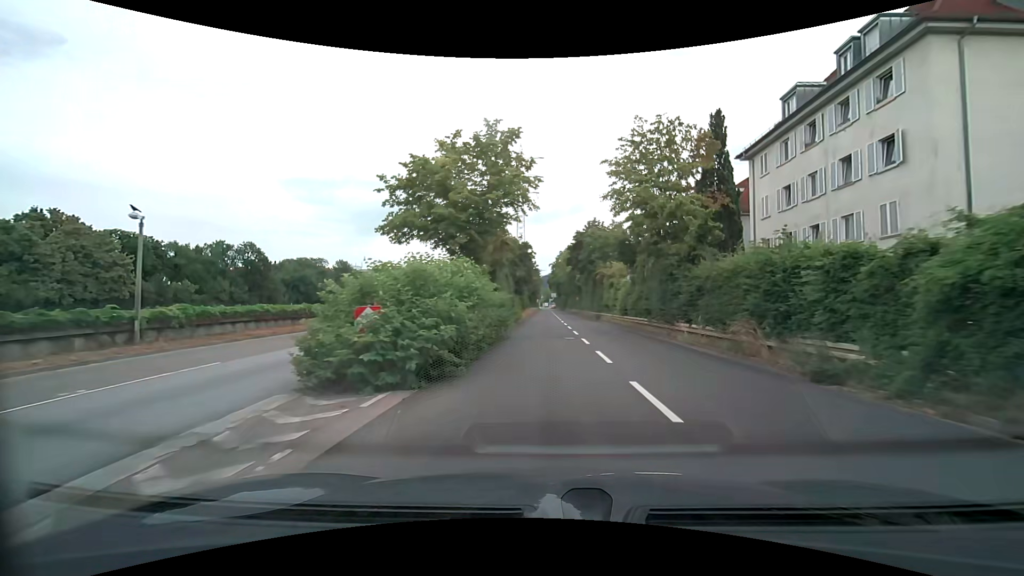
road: trunk_link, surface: asphalt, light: Day
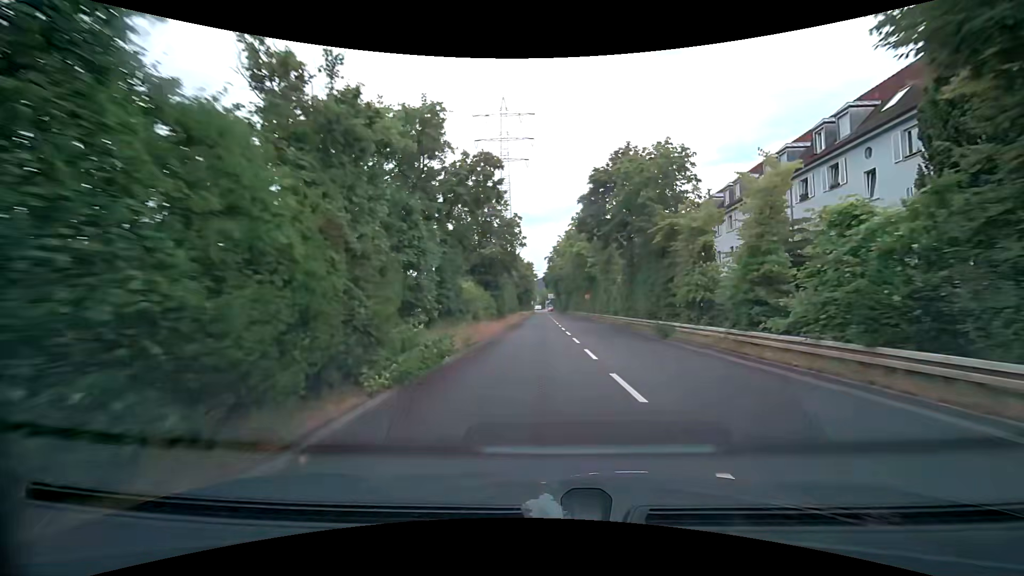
(+0.1, +28.9) m; +1°
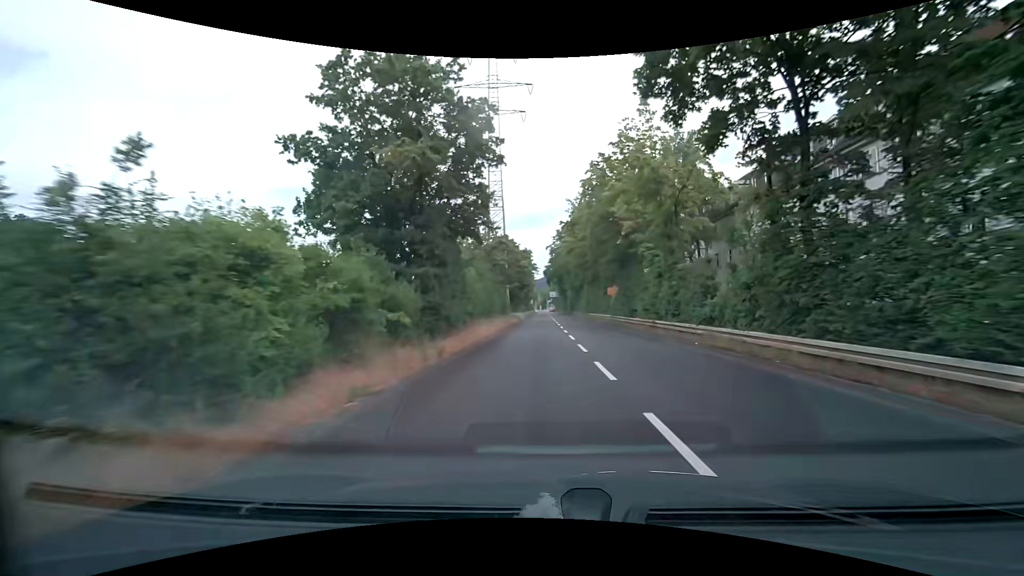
(-0.2, +21.9) m; 0°
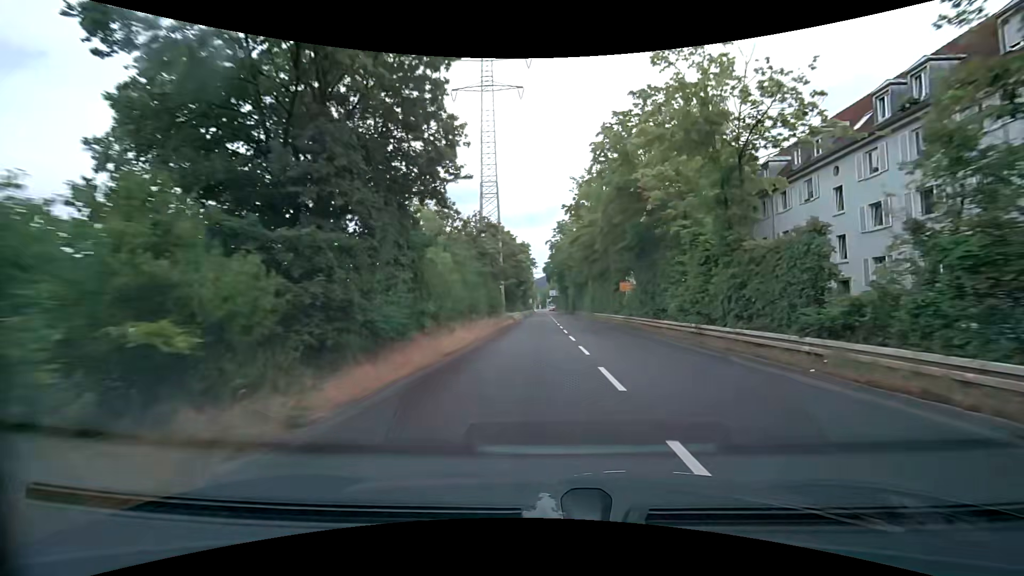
(-0.1, +7.3) m; -1°
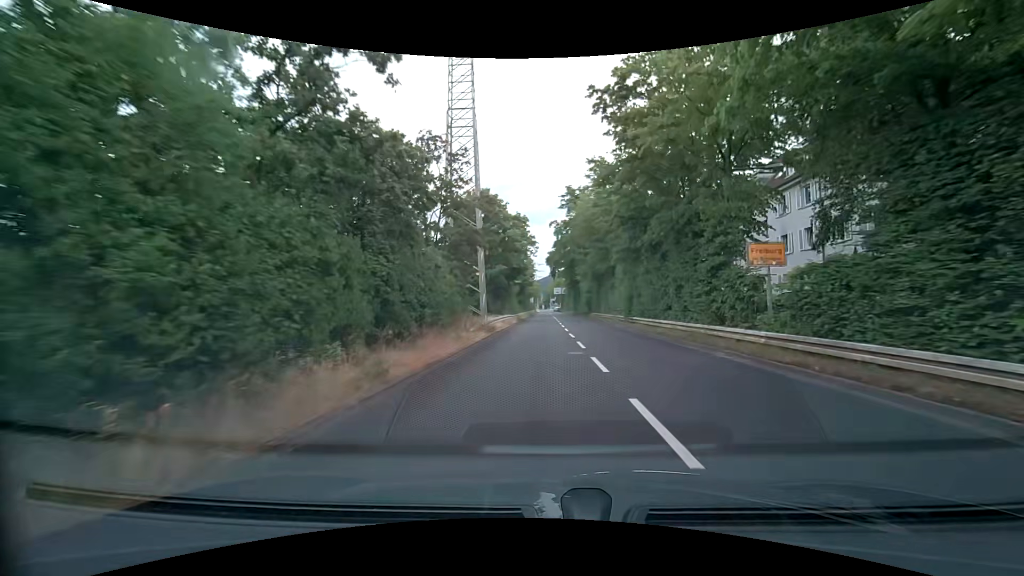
(+0.1, +21.8) m; 0°
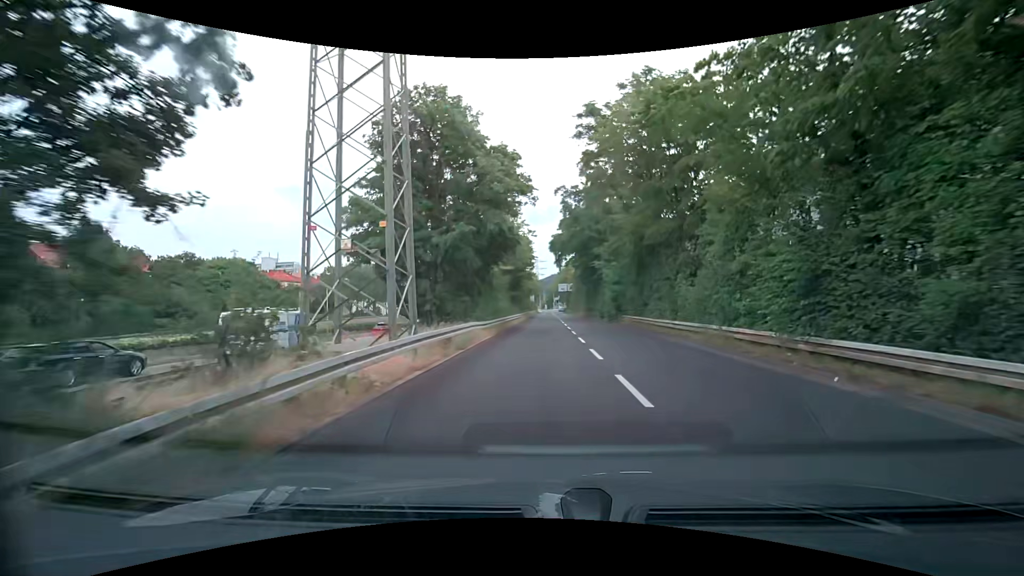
(0.0, +21.6) m; 0°
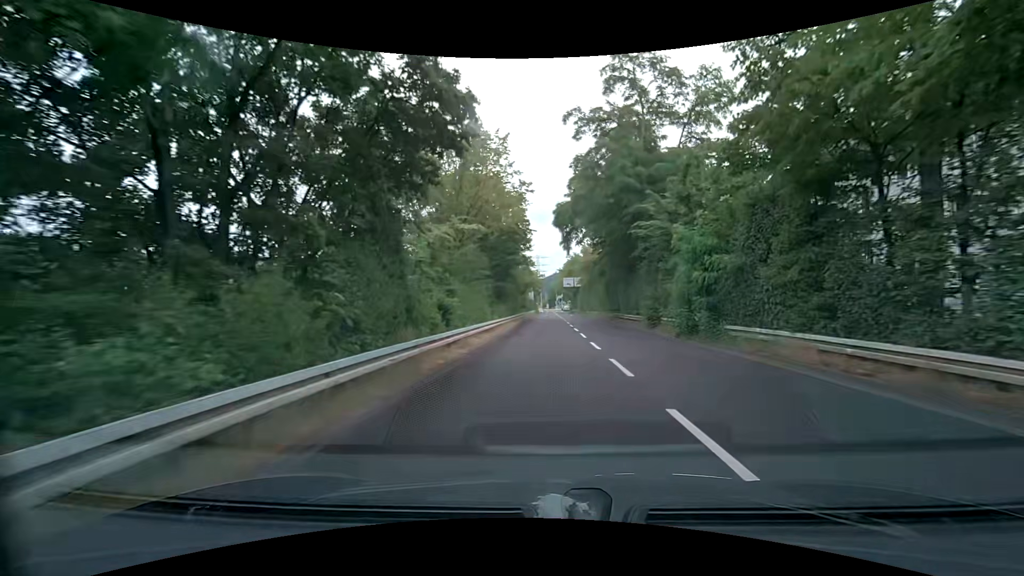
(0.0, +21.3) m; 0°
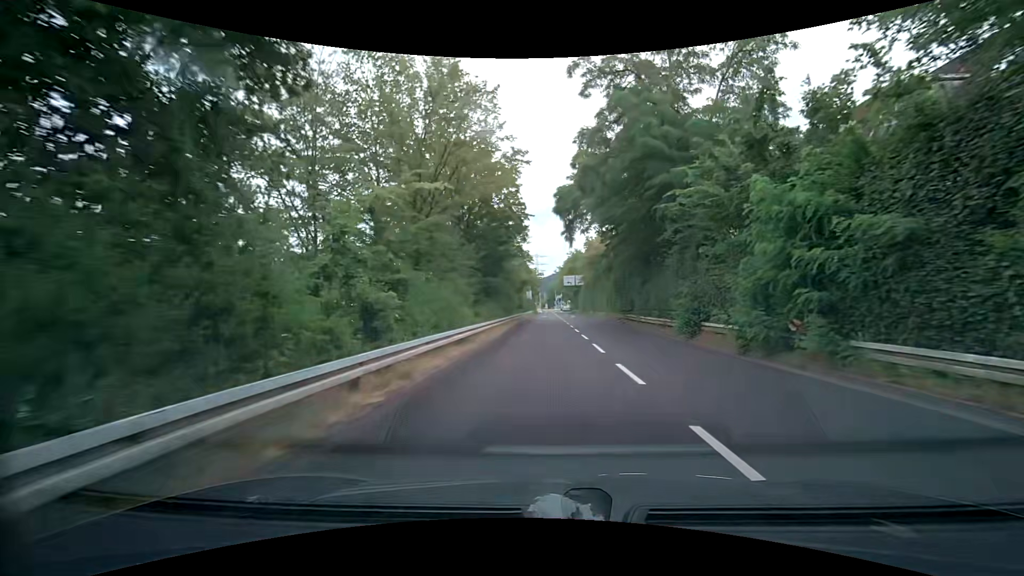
(0.0, +7.0) m; 0°
(0, +10) (0, +20) (0, +30) (0, +40) (0, +50) (0, +60) (0, +70) (0, +80) (0, +90) (0, +100) m
